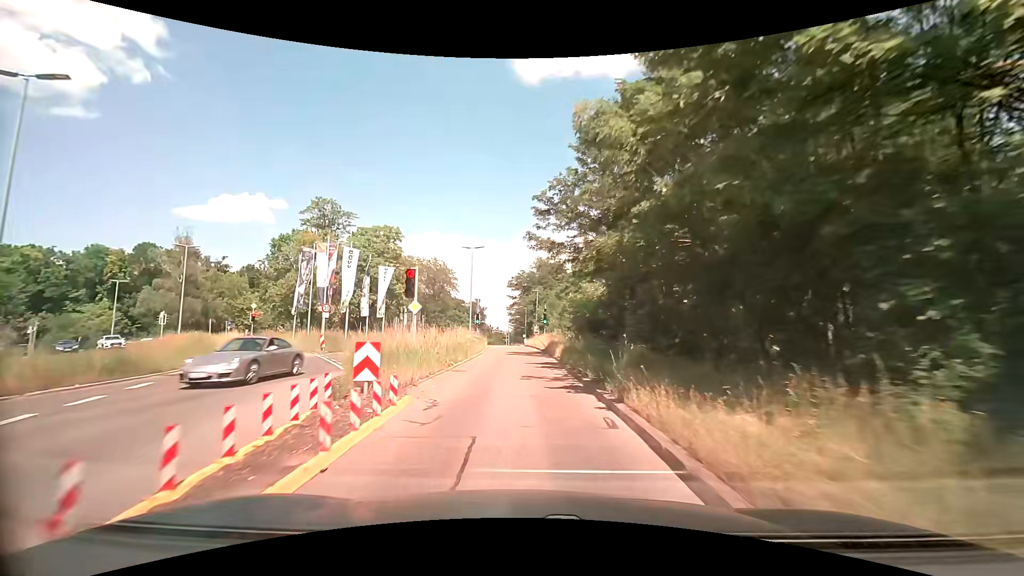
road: secondary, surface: asphalt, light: Day
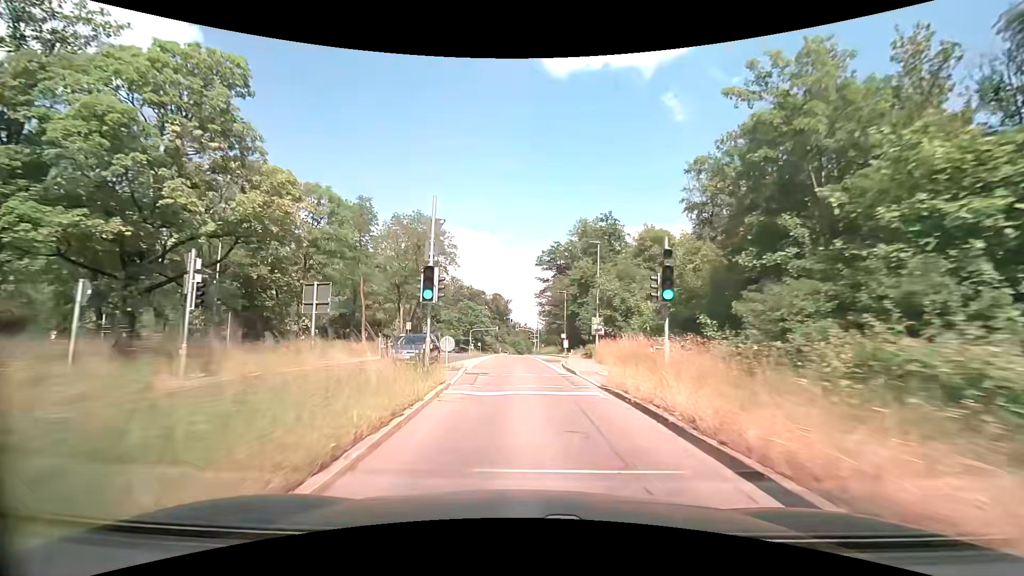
(-1.4, +39.2) m; -4°
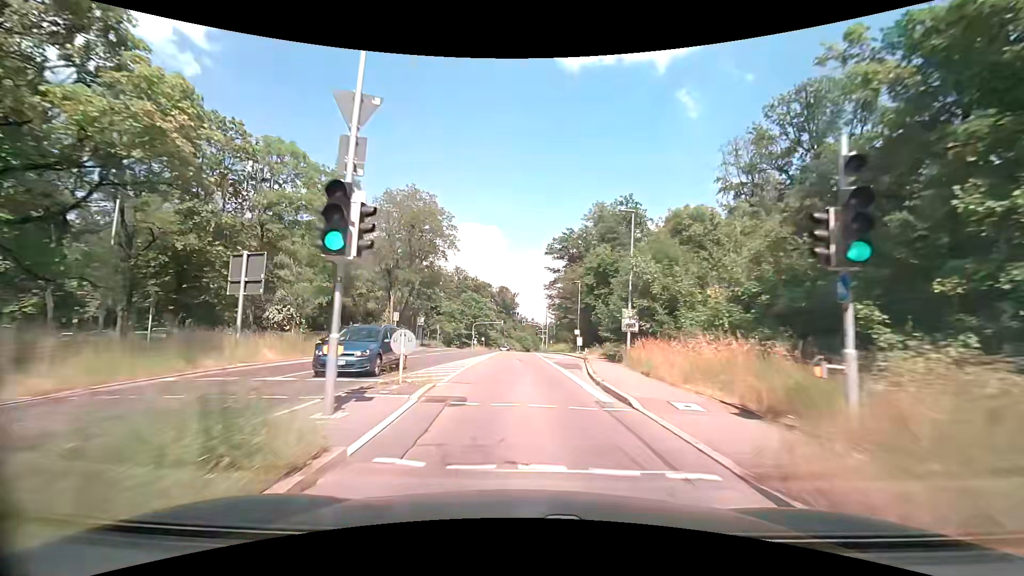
(-0.1, +8.3) m; -1°
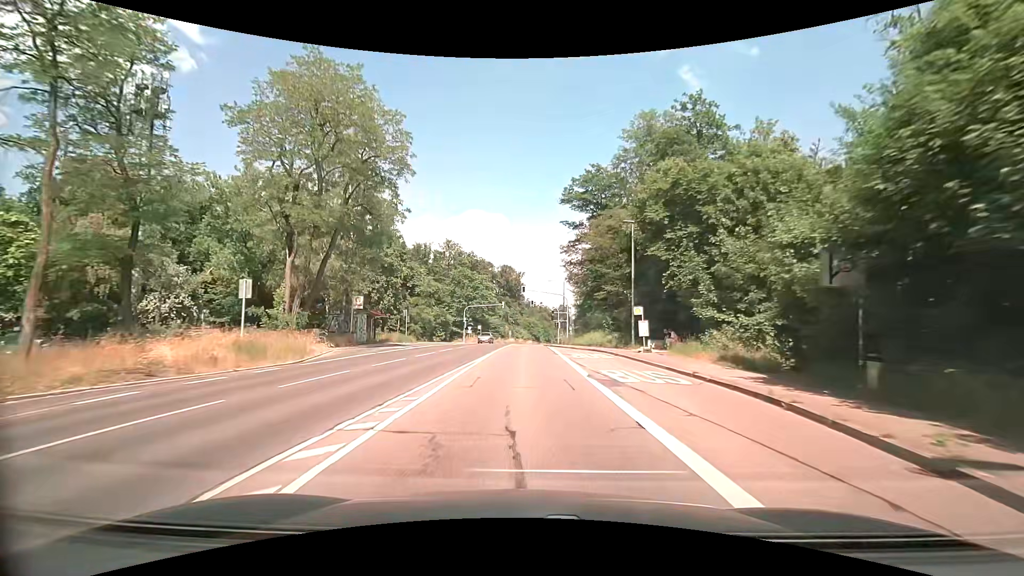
(-0.3, +26.2) m; -1°
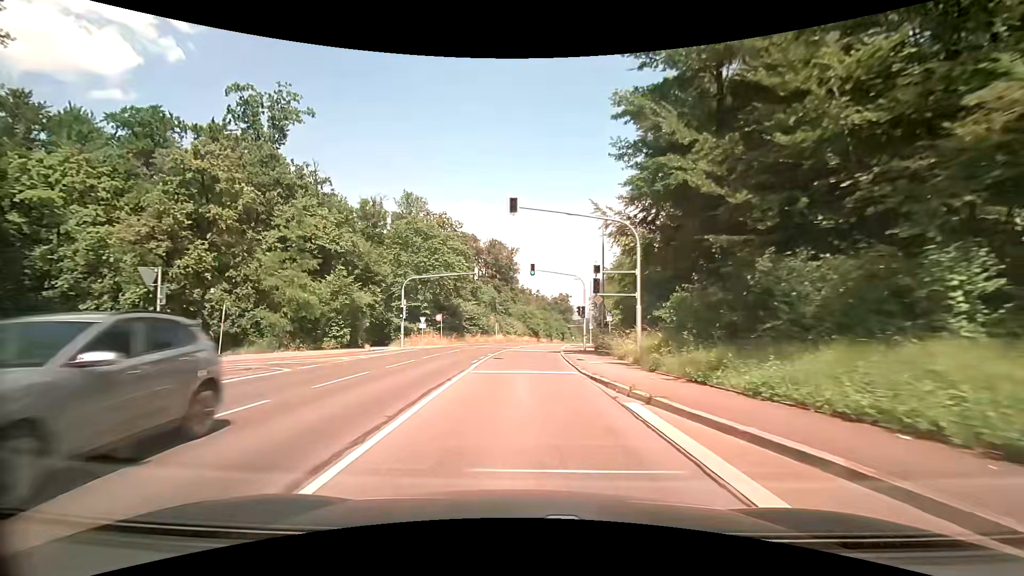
(-0.1, +35.8) m; 0°
(0, +10) (0, +20) (0, +30) (+1, +40) (+2, +50) (+3, +60) (+5, +70) (+7, +80) (+9, +89) (+11, +99) m
